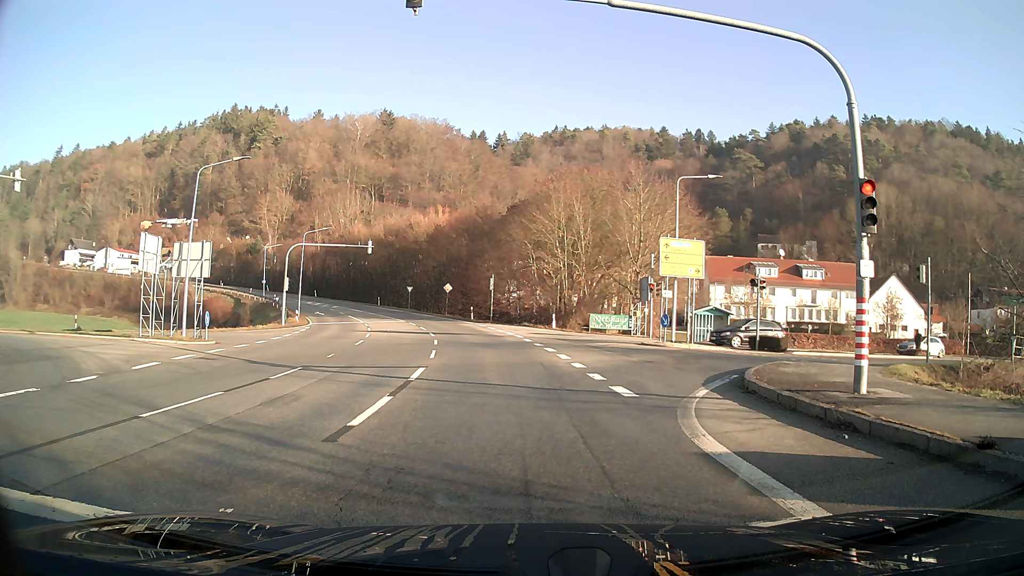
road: secondary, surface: asphalt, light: Day
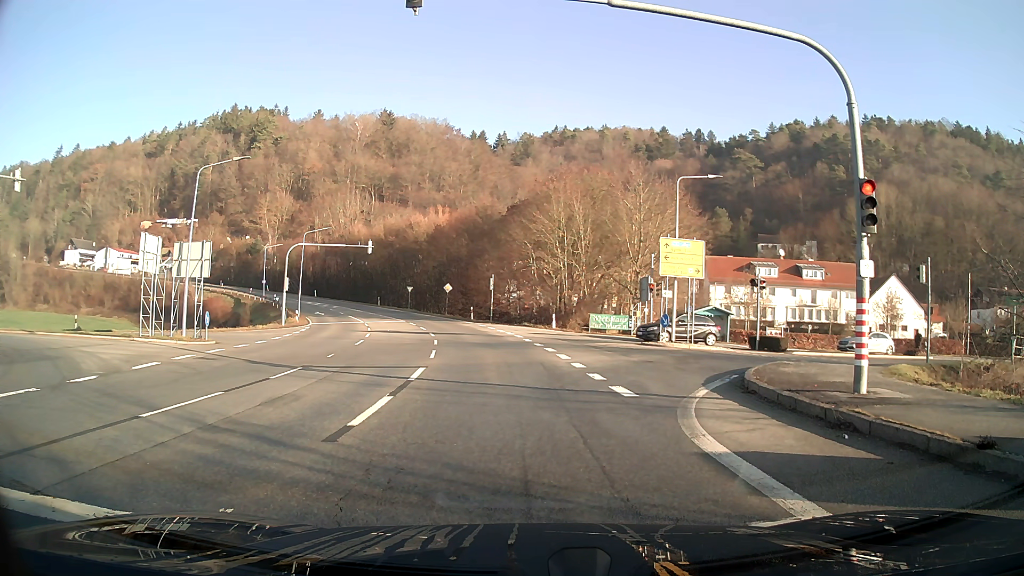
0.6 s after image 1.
(0.0, 0.0) m; 0°
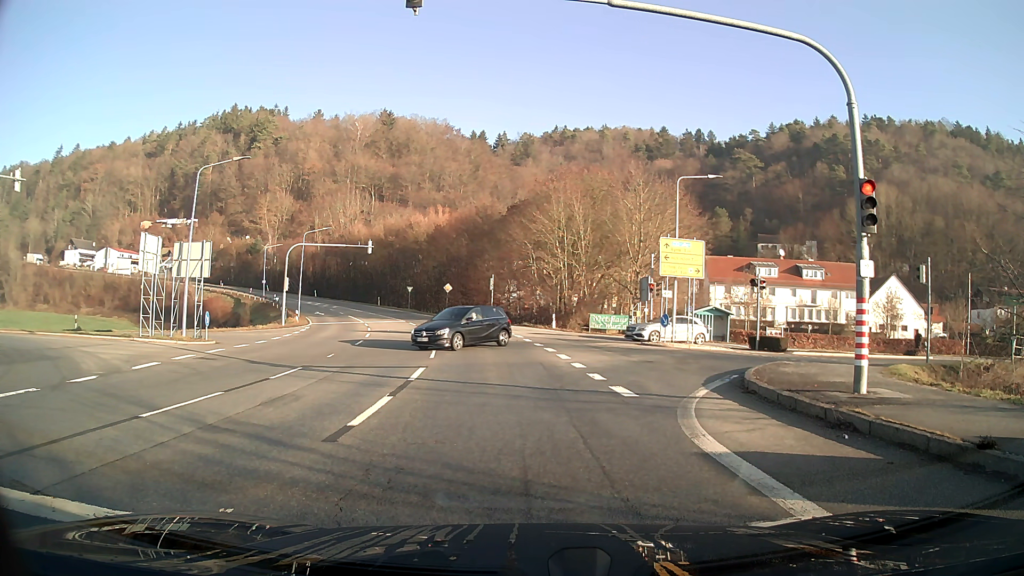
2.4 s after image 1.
(0.0, 0.0) m; 0°
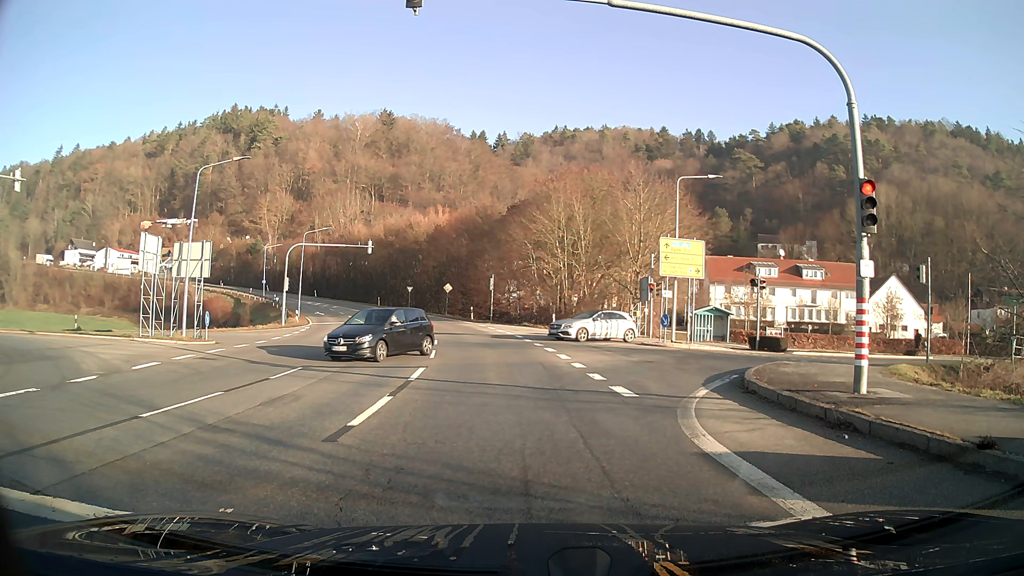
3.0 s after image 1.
(0.0, 0.0) m; 0°
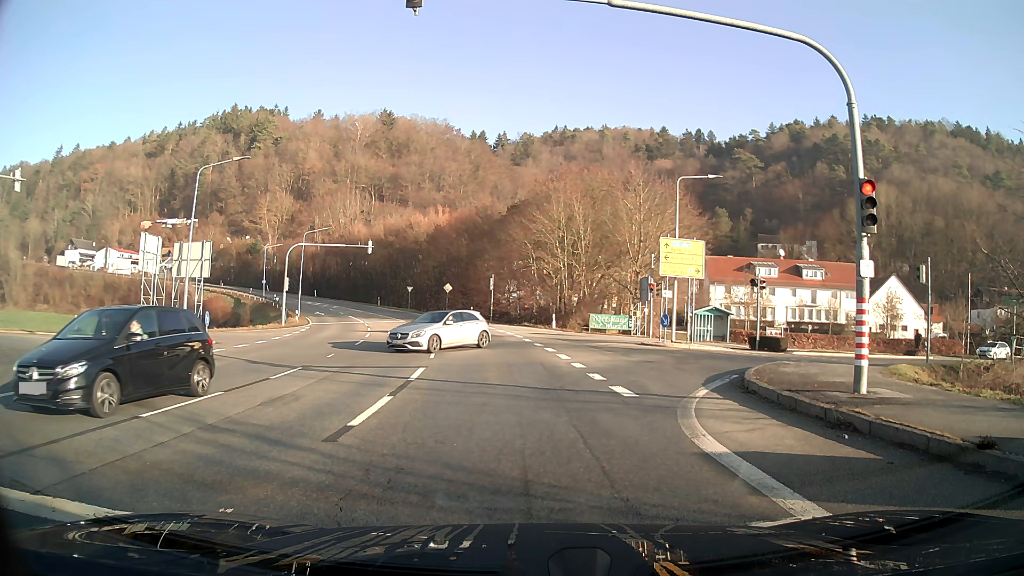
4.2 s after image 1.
(0.0, 0.0) m; 0°
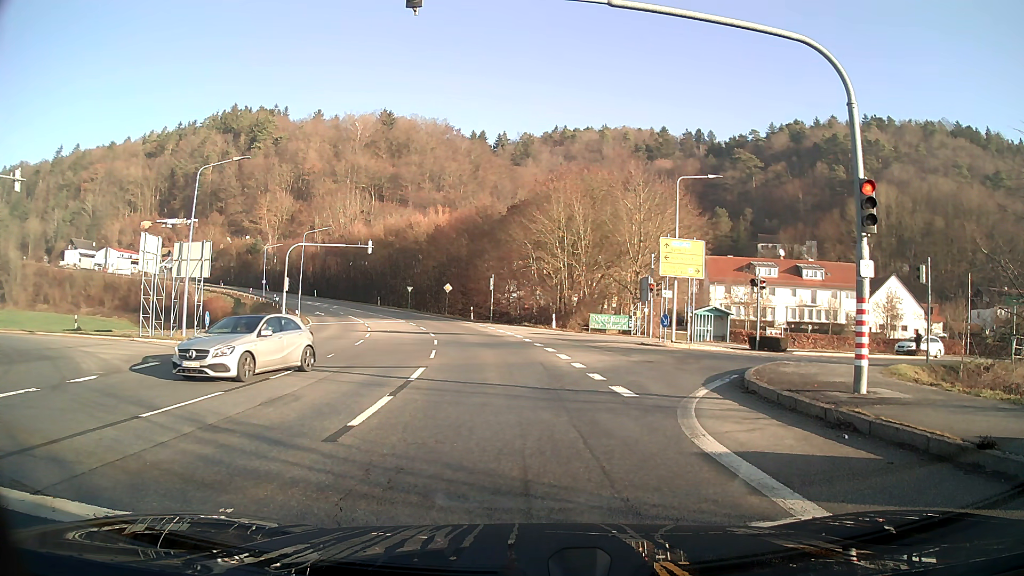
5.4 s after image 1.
(0.0, 0.0) m; 0°
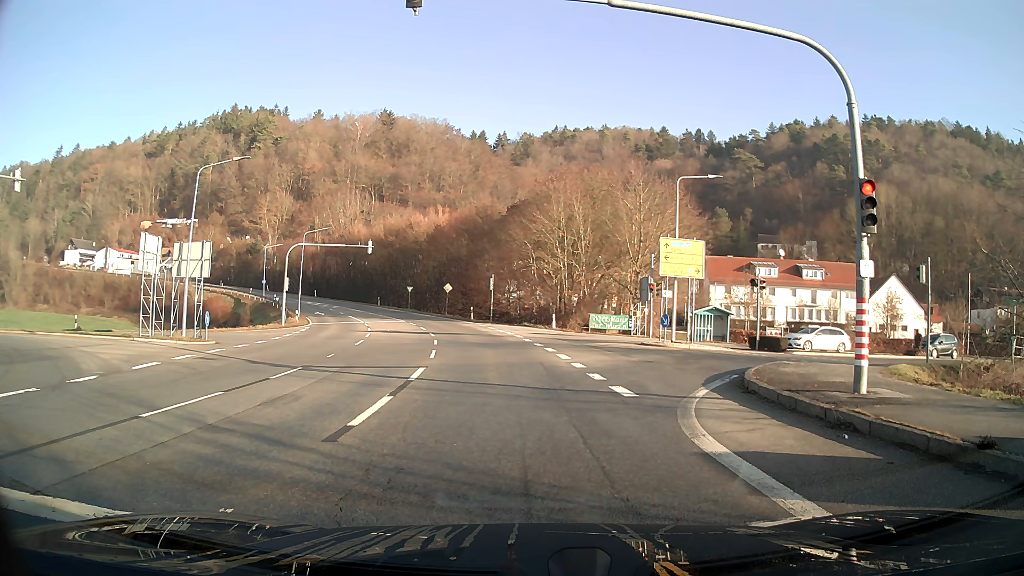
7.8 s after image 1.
(0.0, 0.0) m; 0°
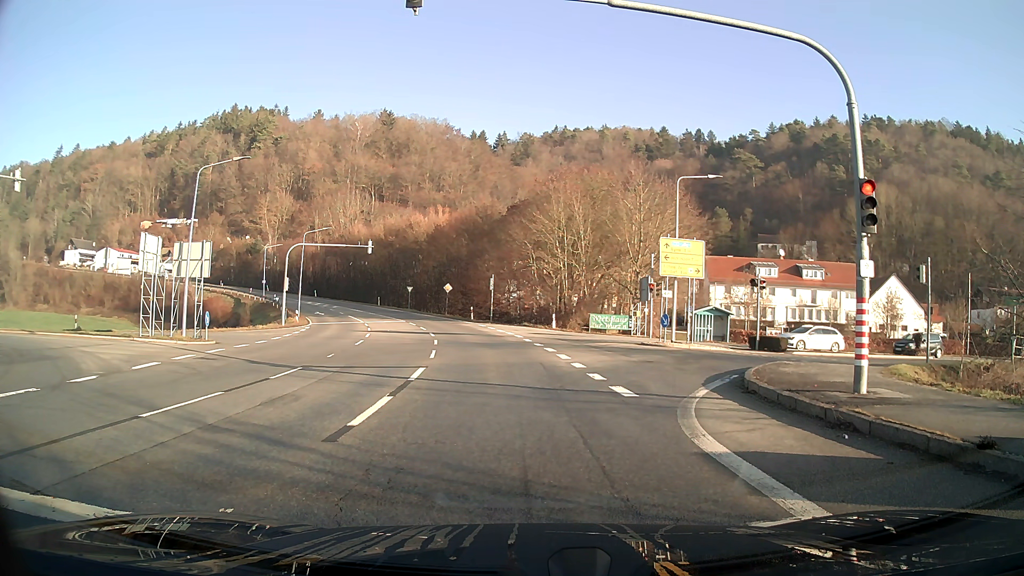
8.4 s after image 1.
(0.0, 0.0) m; 0°
